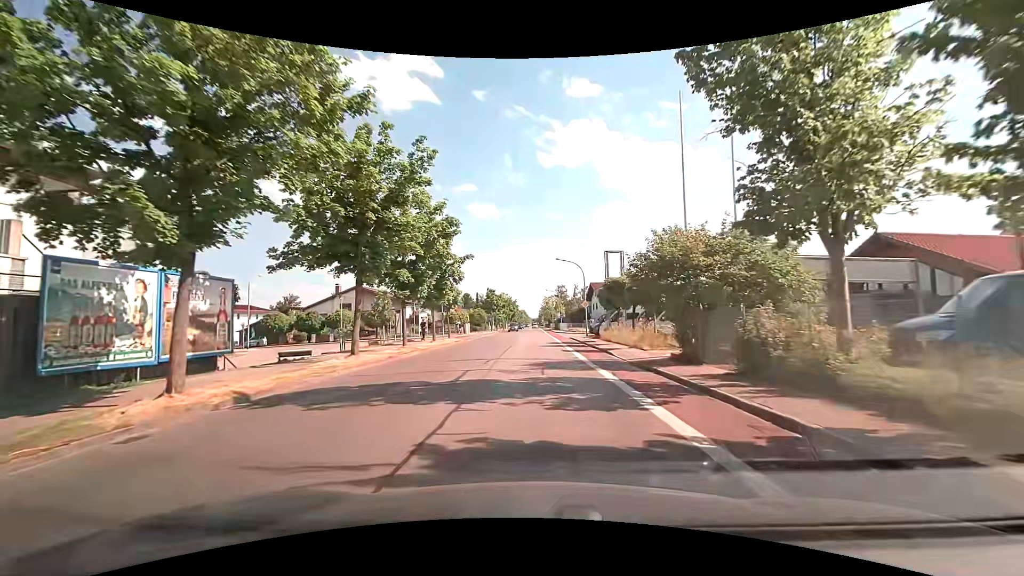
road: tertiary_link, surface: asphalt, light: Day
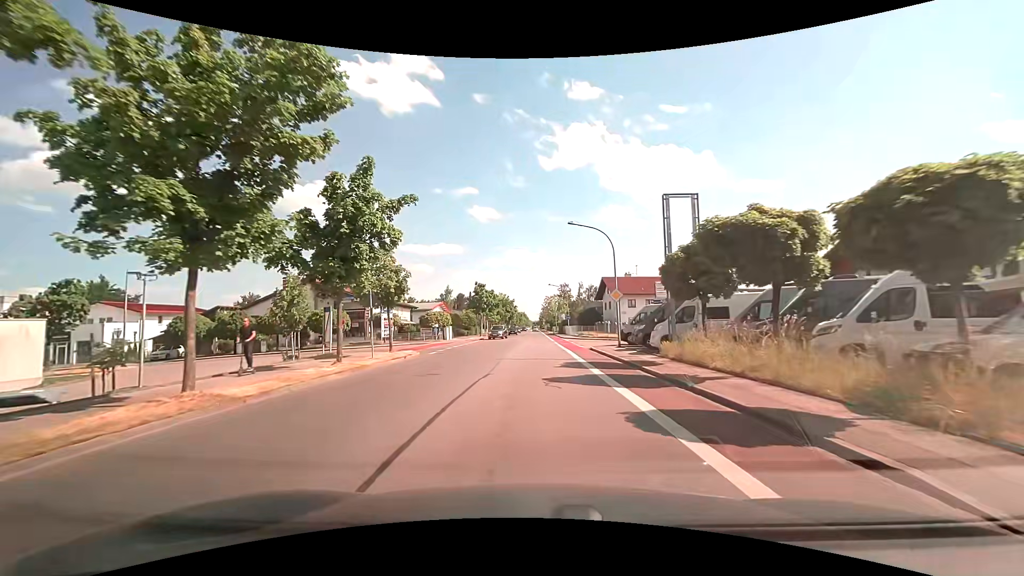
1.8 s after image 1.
(+0.3, +17.6) m; 0°
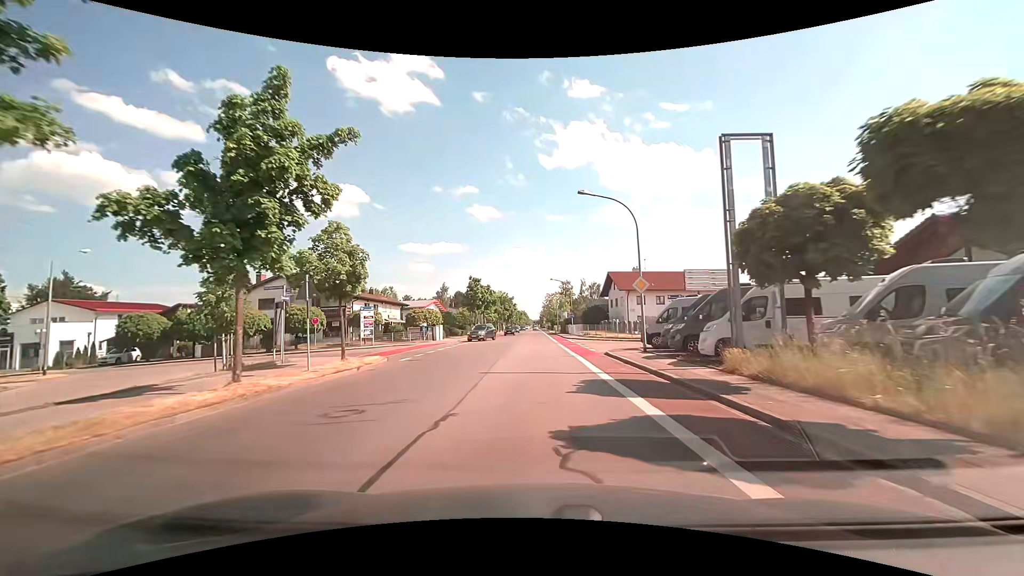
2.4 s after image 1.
(+0.1, +6.5) m; +1°
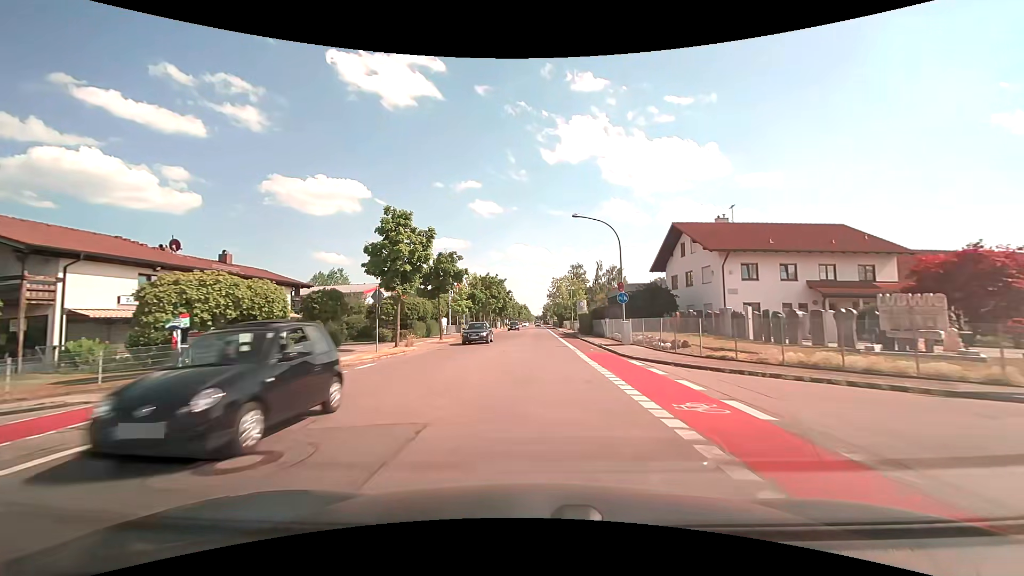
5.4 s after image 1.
(-0.5, +35.8) m; -1°
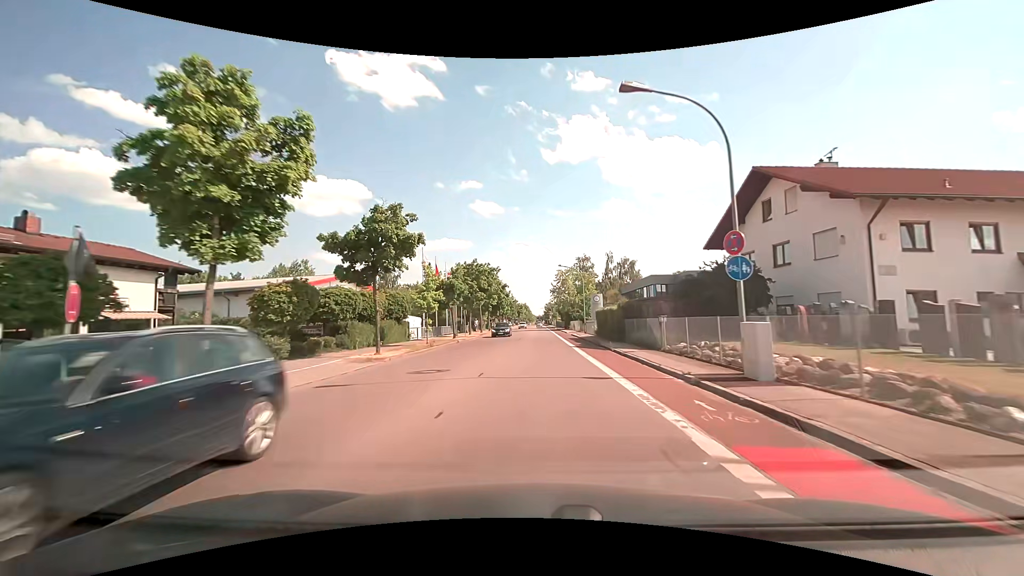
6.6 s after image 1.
(+0.1, +15.5) m; 0°
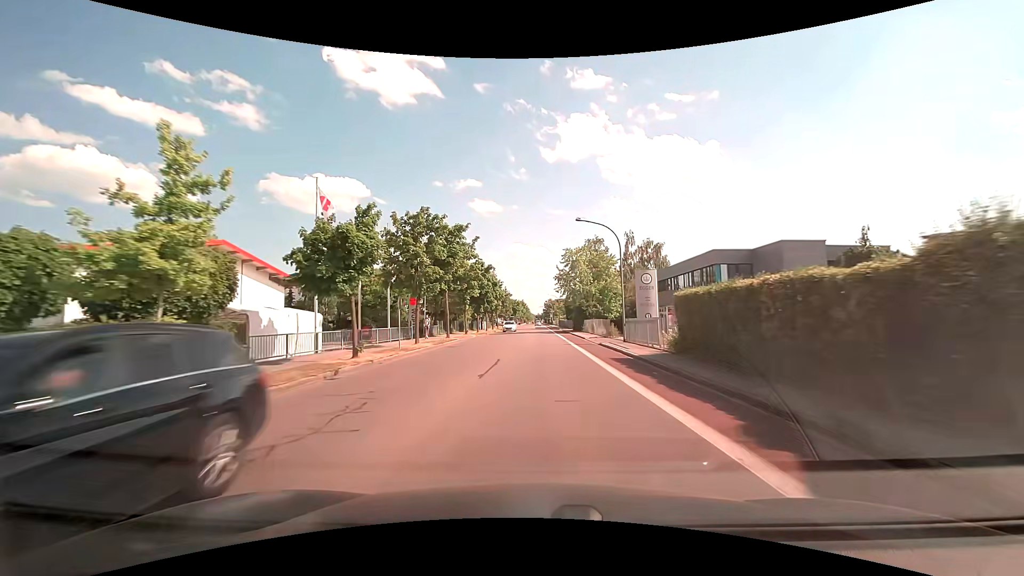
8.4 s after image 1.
(0.0, +23.4) m; 0°
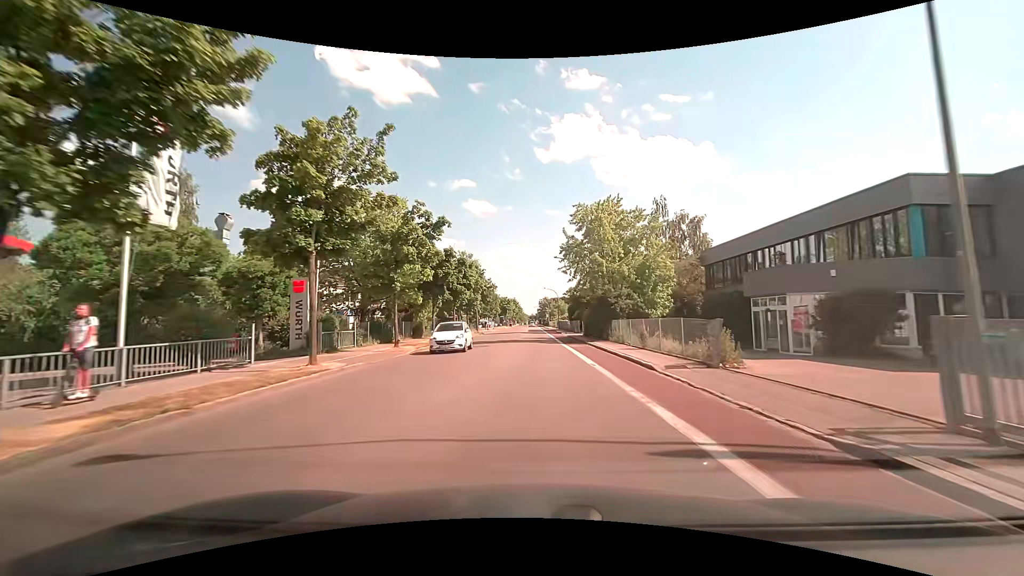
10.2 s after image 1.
(+0.1, +23.2) m; +1°
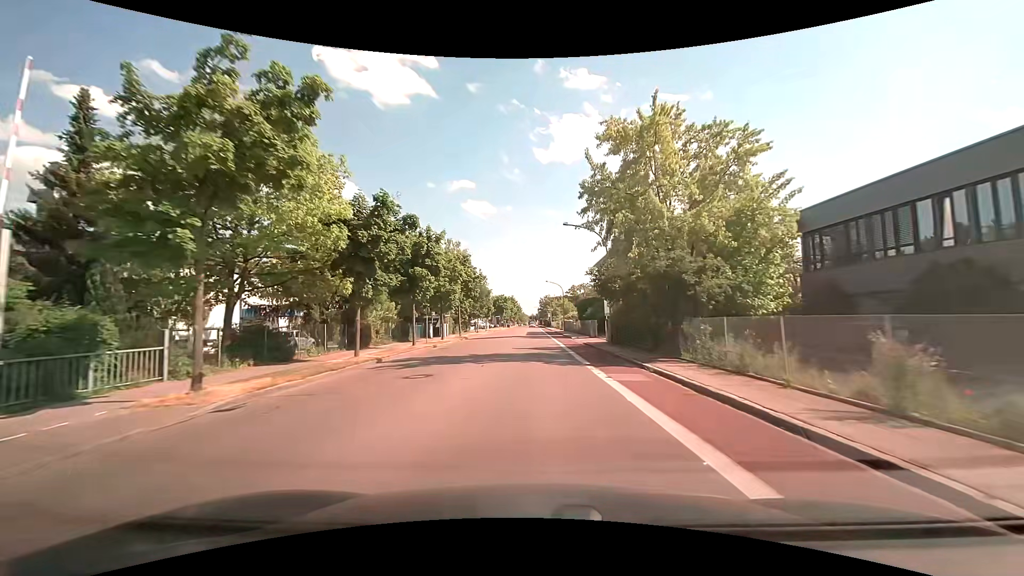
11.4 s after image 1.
(0.0, +15.7) m; 0°
(0, +10) (0, +20) (0, +30) (0, +40) (0, +50) (0, +60) (0, +70) (0, +80) (0, +90) (0, +100) m
